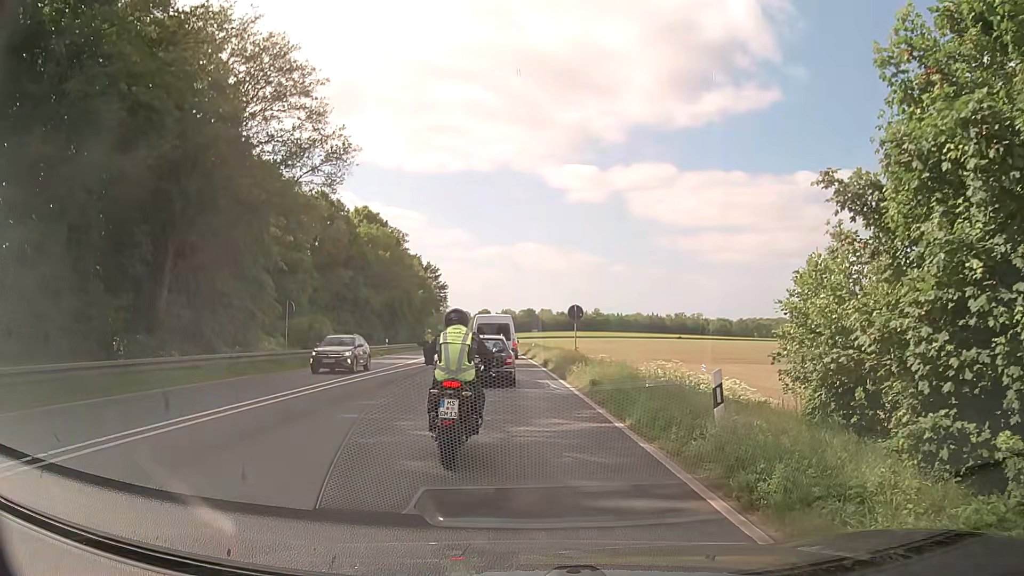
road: primary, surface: asphalt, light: Day
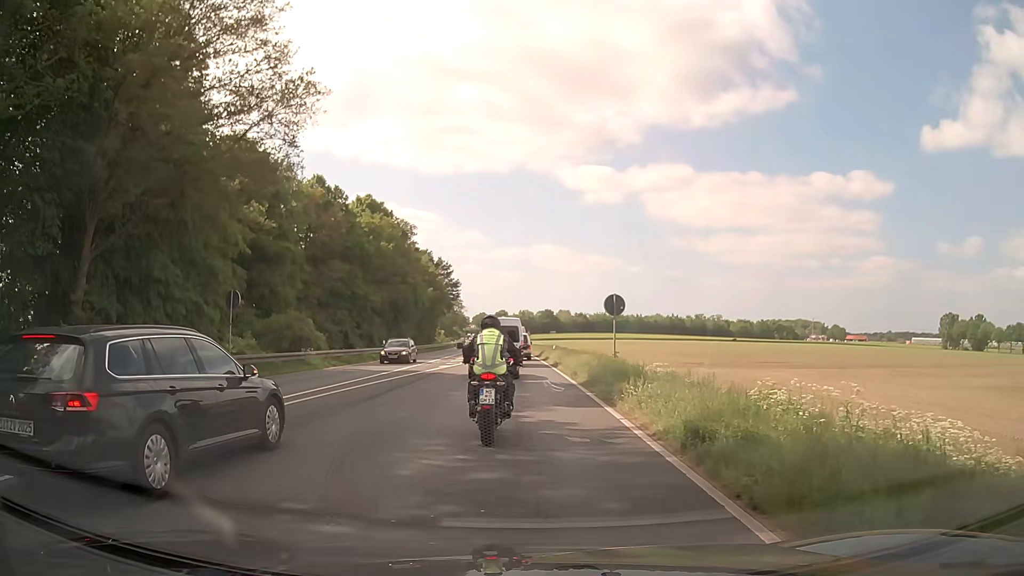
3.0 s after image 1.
(-0.1, +8.5) m; -2°
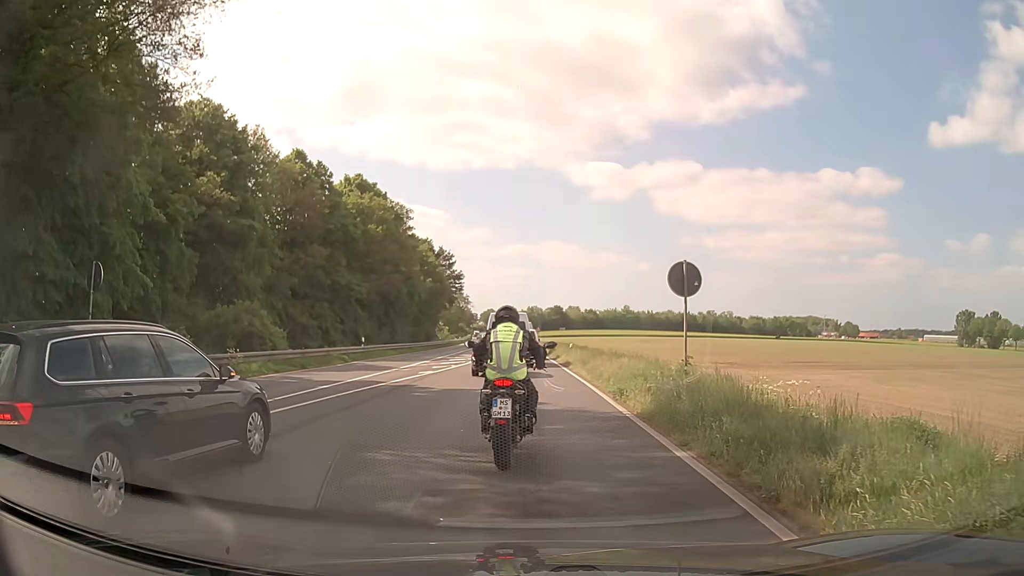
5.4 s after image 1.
(-0.1, +9.4) m; 0°
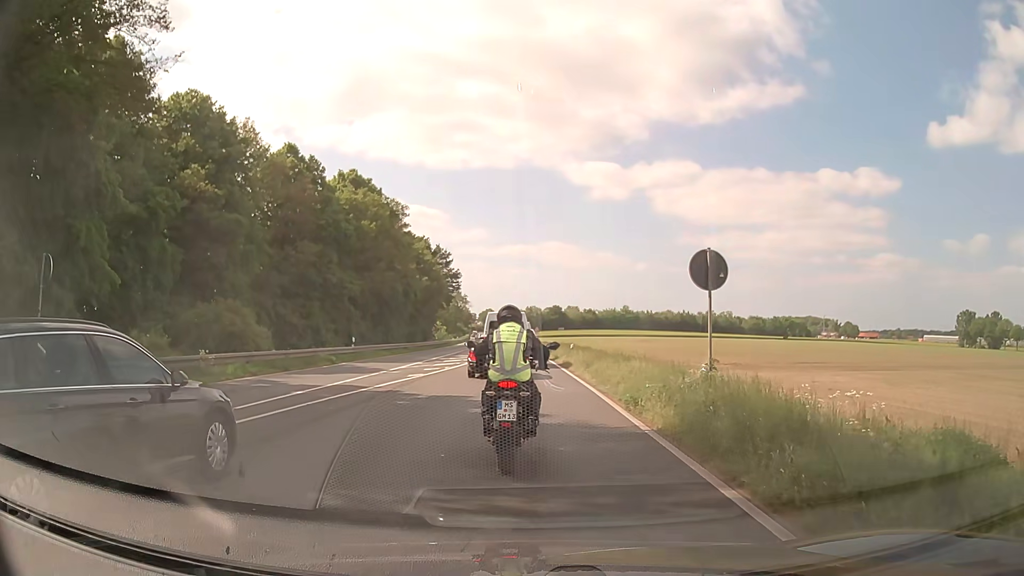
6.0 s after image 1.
(0.0, +2.0) m; -1°
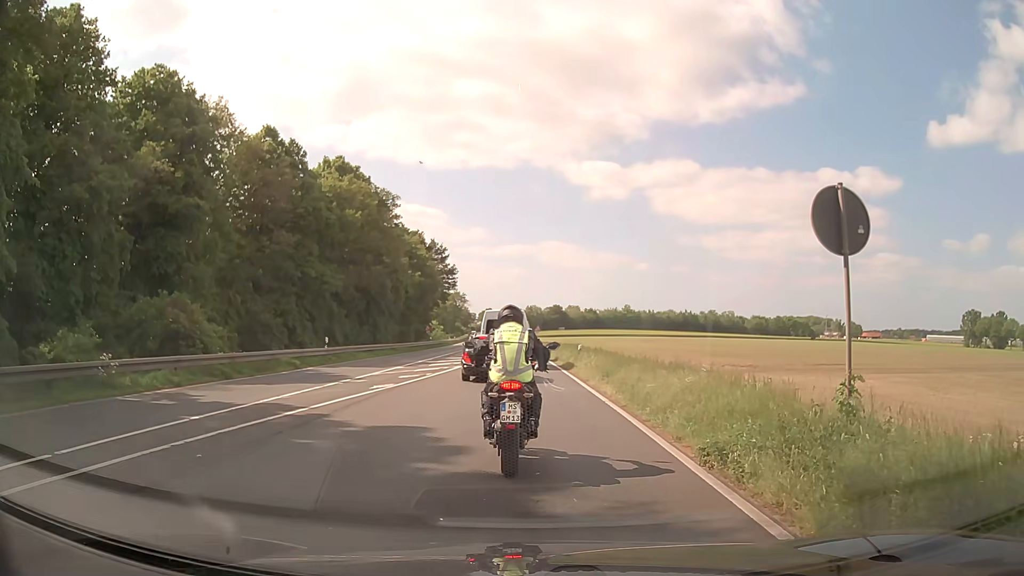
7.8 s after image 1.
(+0.1, +5.5) m; +1°
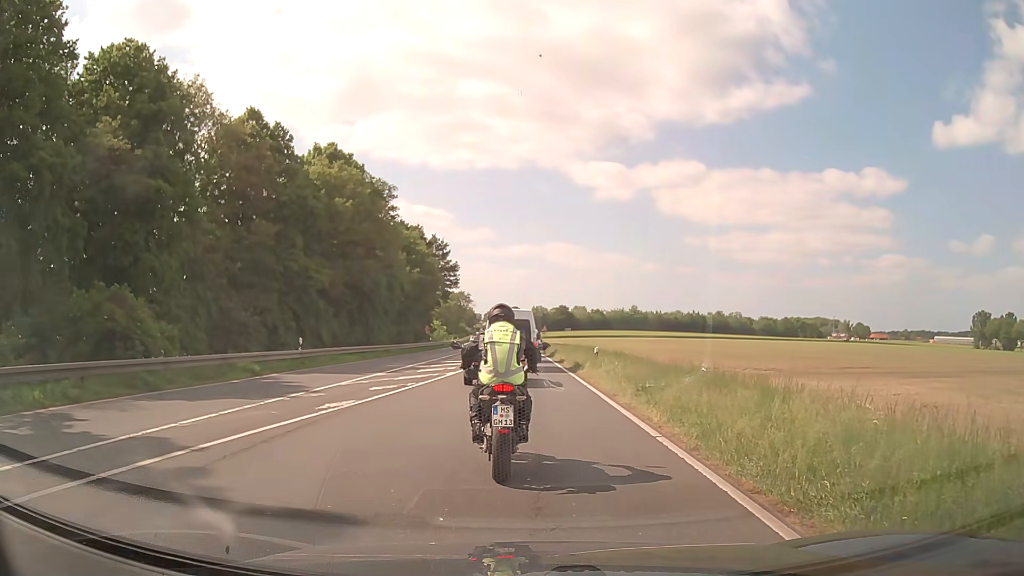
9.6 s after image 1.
(0.0, +5.0) m; -1°
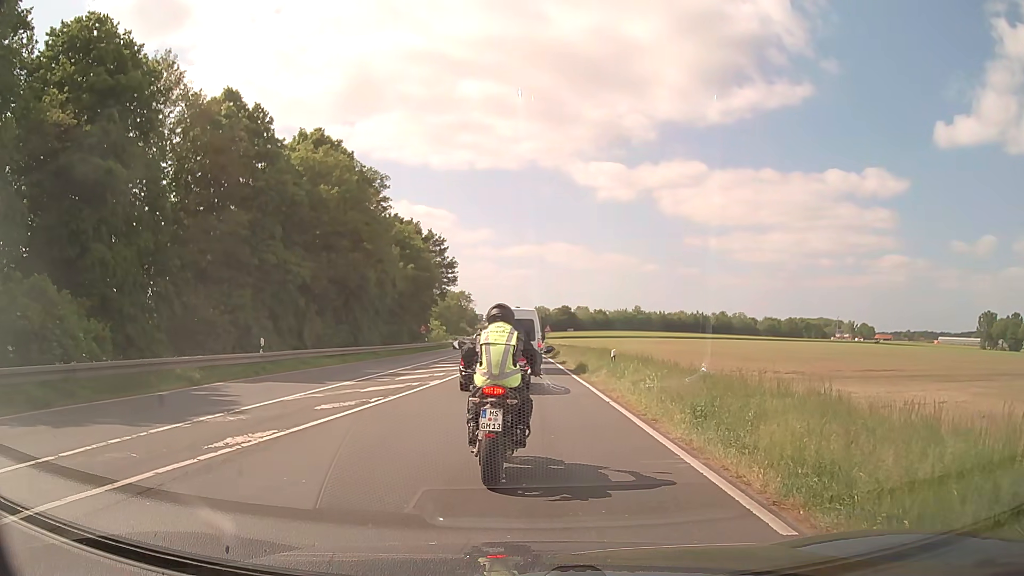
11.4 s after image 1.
(0.0, +4.8) m; -1°
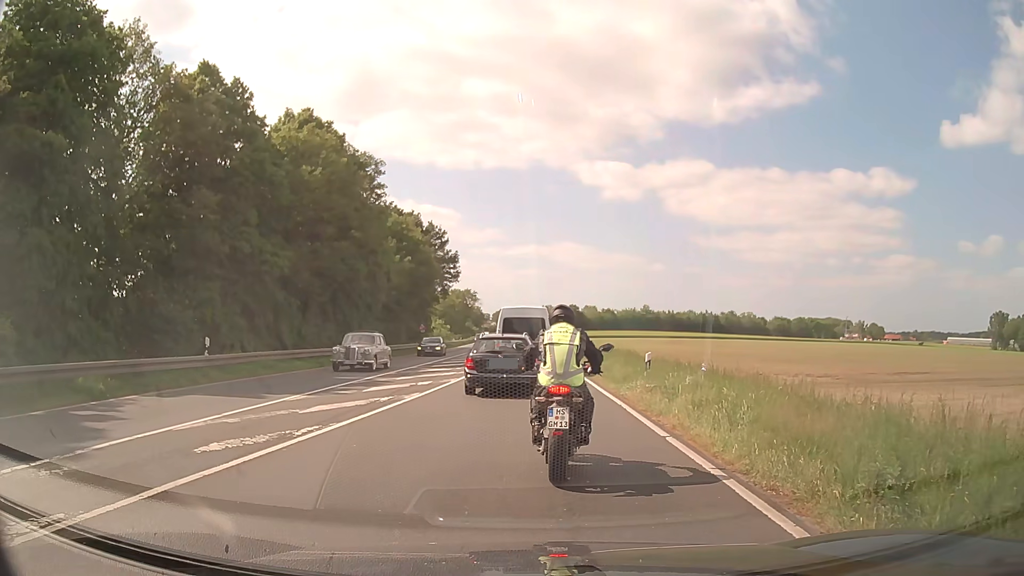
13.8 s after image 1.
(+0.1, +5.2) m; 0°
(0, +10) (0, +20) (0, +30) (0, +40) (+1, +50) (+1, +60) (0, +70) (0, +80) (0, +90) (0, +100) m
